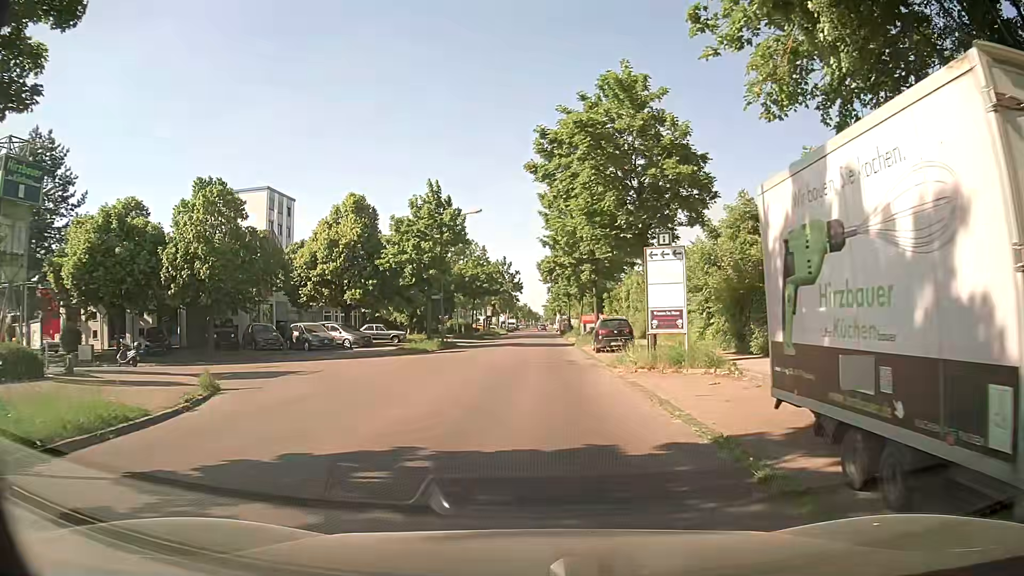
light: Day
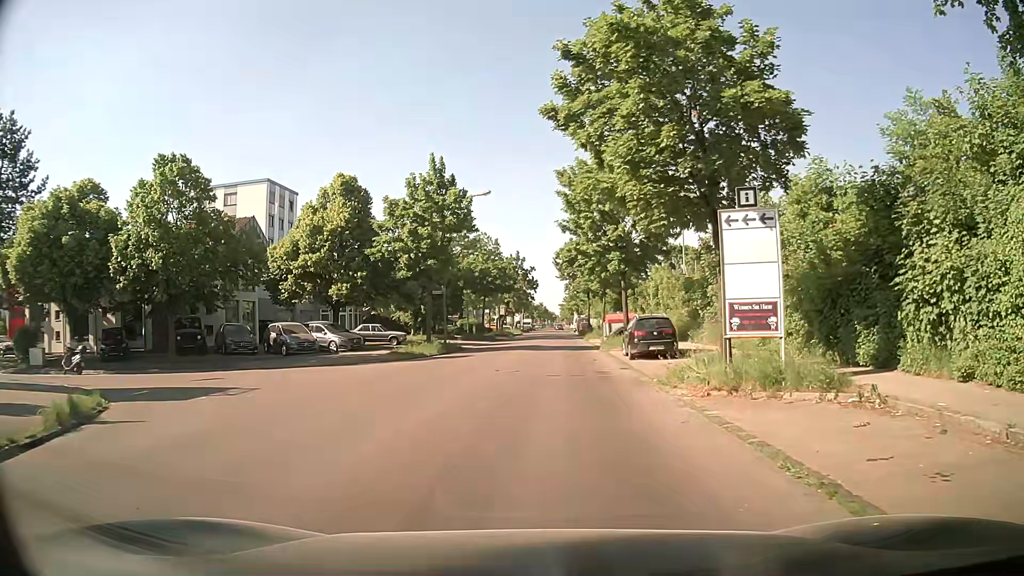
(-0.1, +5.9) m; +1°
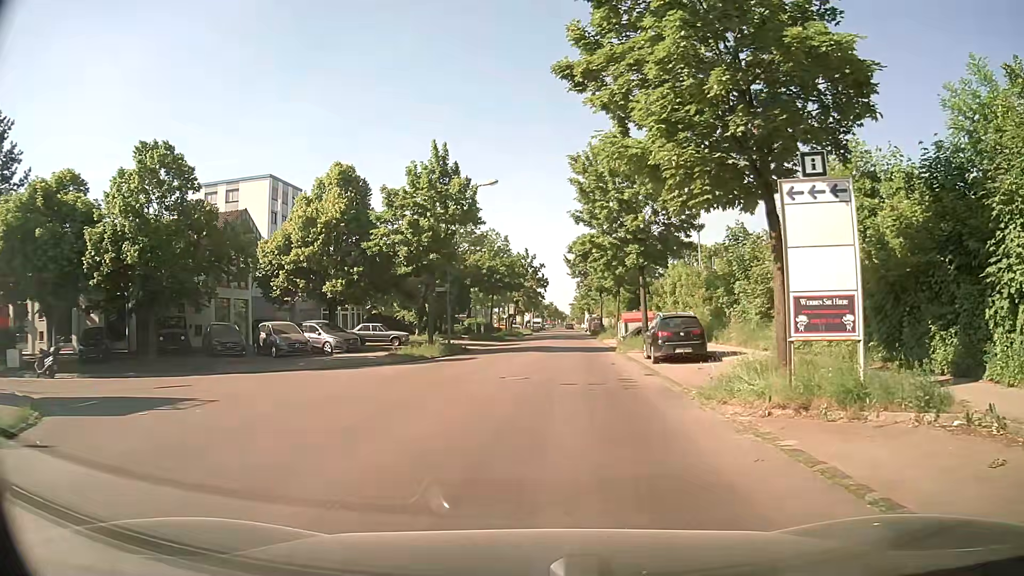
(-0.1, +2.6) m; -3°
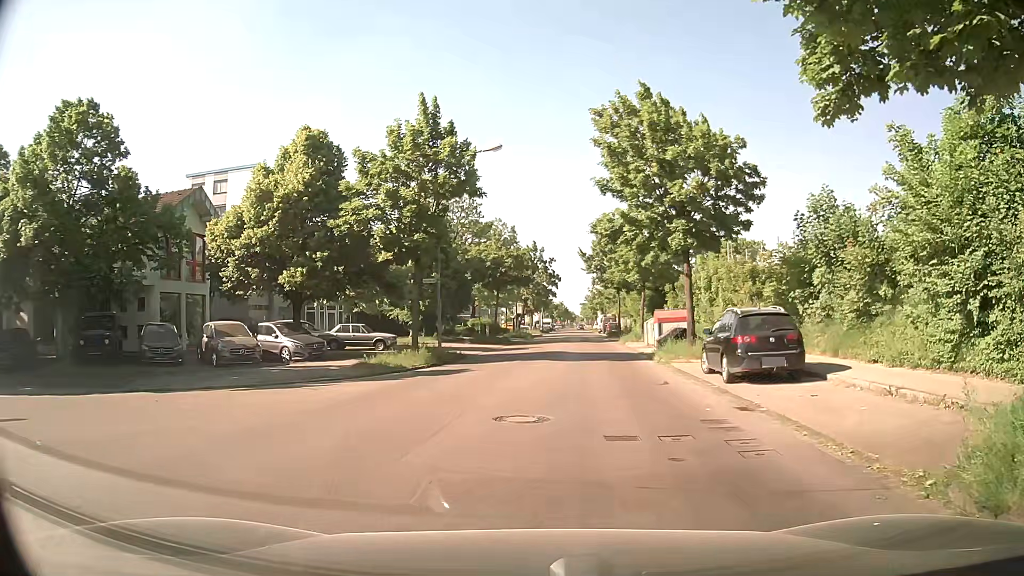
(-0.2, +7.0) m; -1°
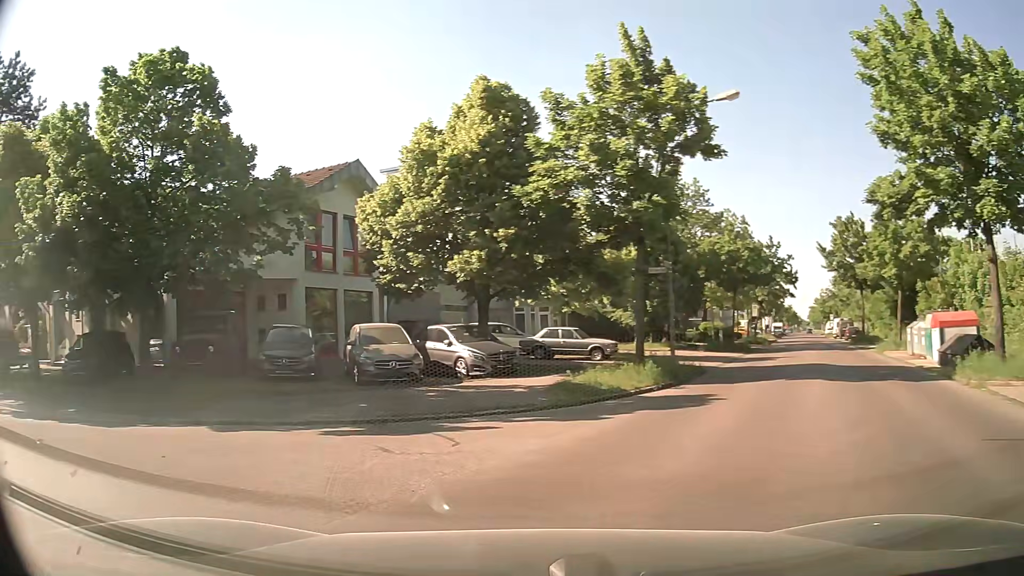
(-0.5, +6.8) m; -21°
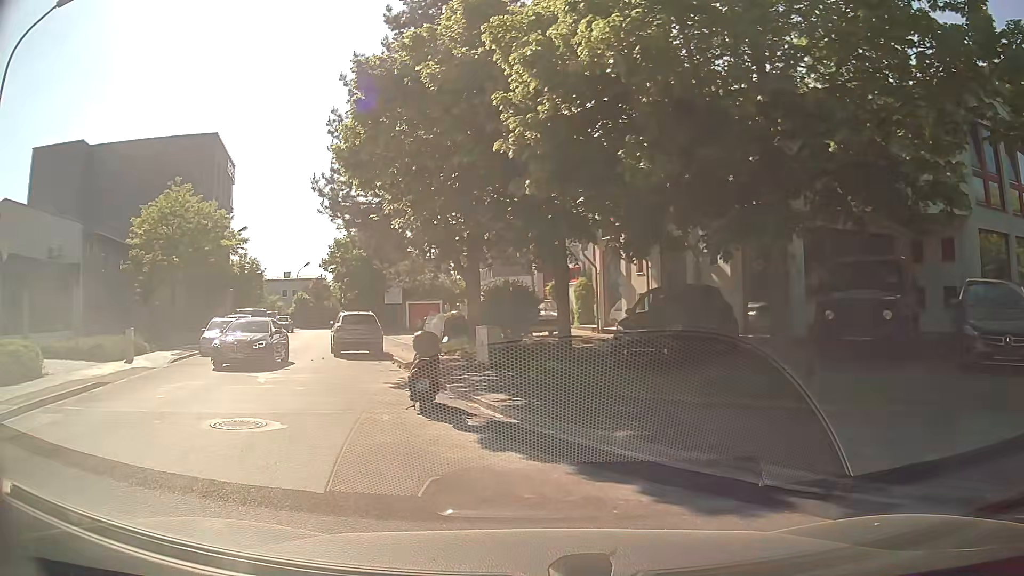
(-3.7, +7.2) m; -47°
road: unclassified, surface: asphalt
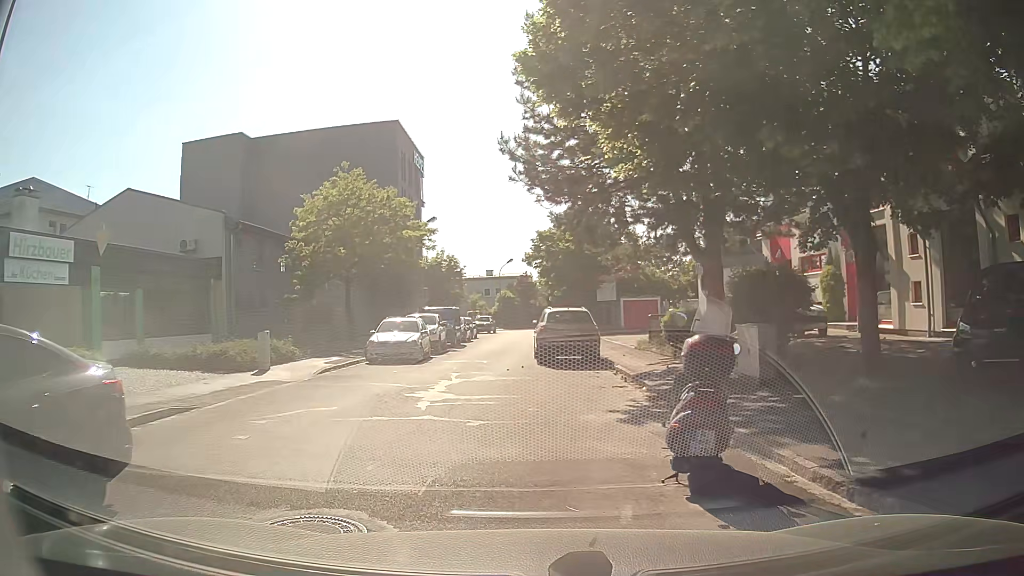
(-0.7, +4.9) m; -19°
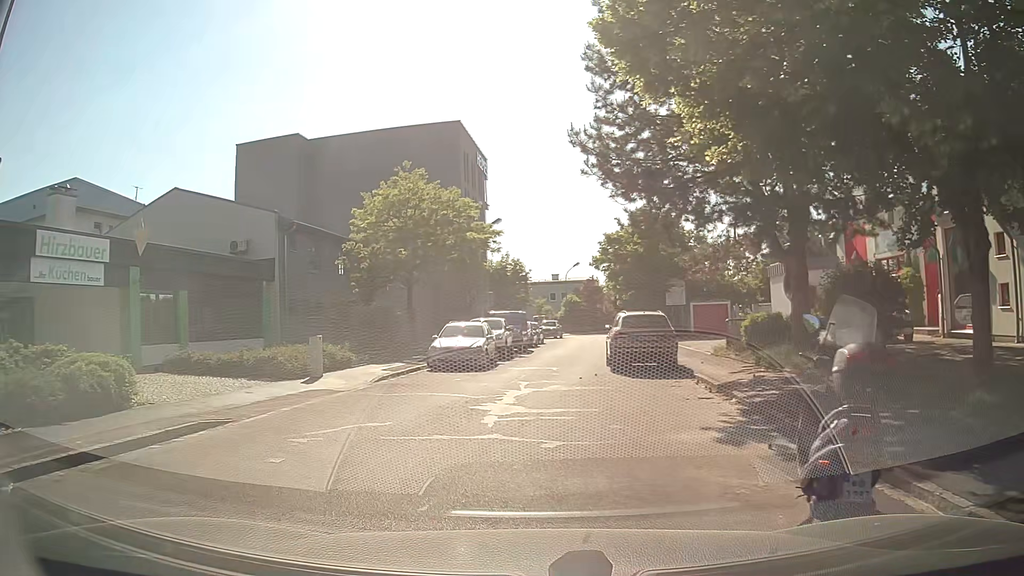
(0.0, +1.4) m; -5°
(0, +10) (0, +20) (+2, +30) (+3, +40) (+4, +50) (+6, +60) (+9, +69) (+15, +77) (+23, +83) (+31, +88) m
